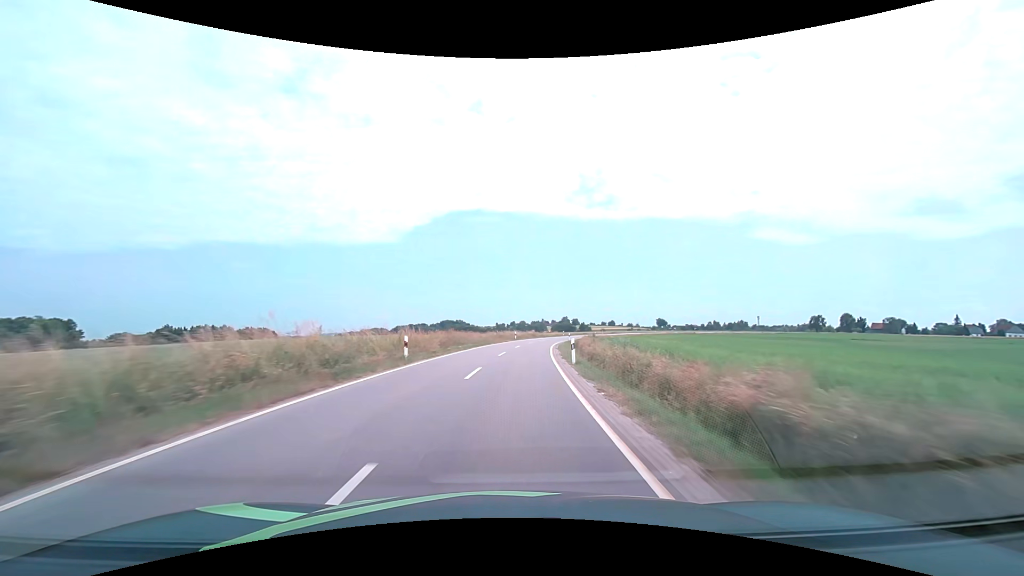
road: tertiary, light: Day
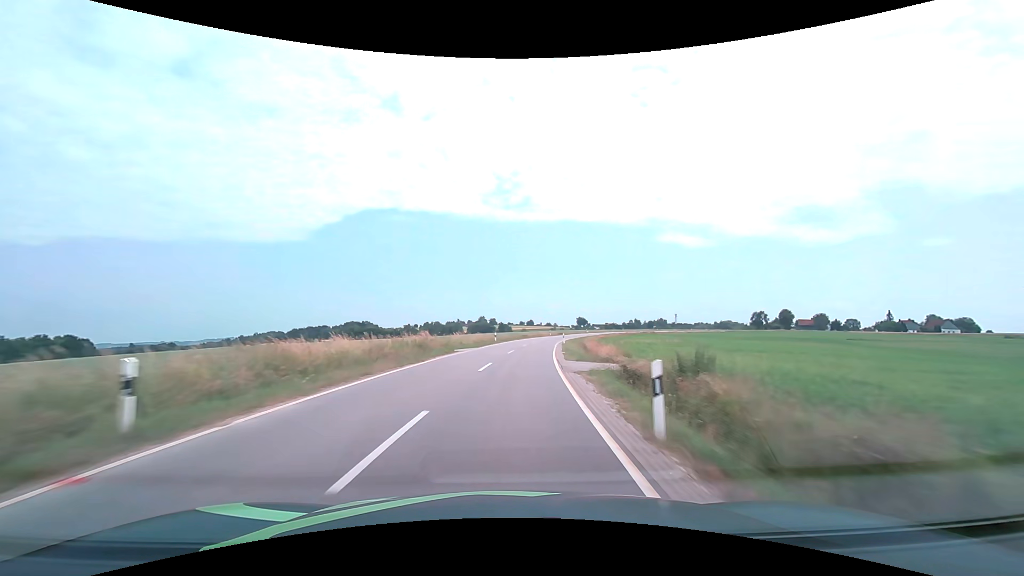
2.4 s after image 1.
(+4.9, +57.0) m; +10°
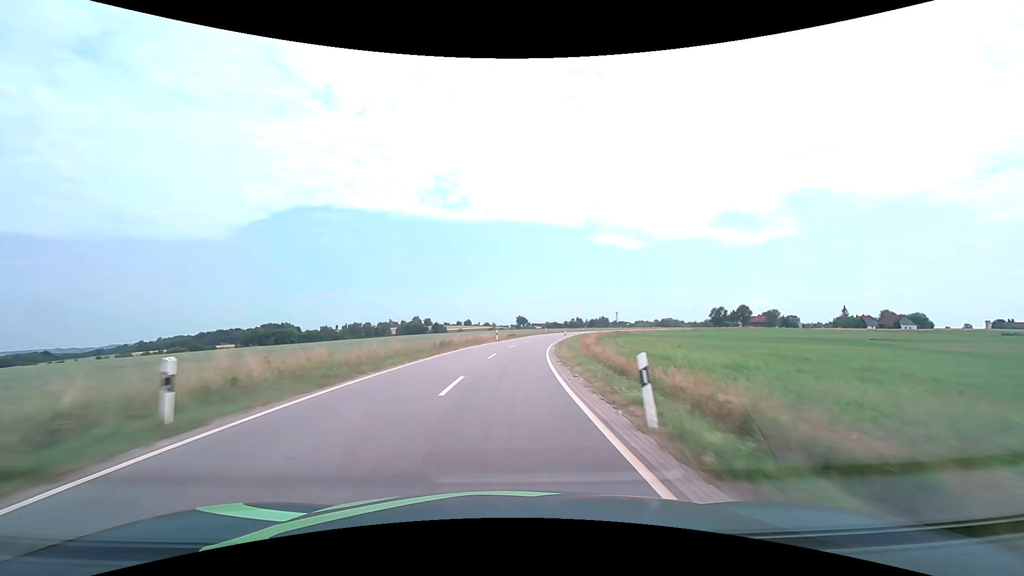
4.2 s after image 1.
(+2.8, +42.6) m; +7°
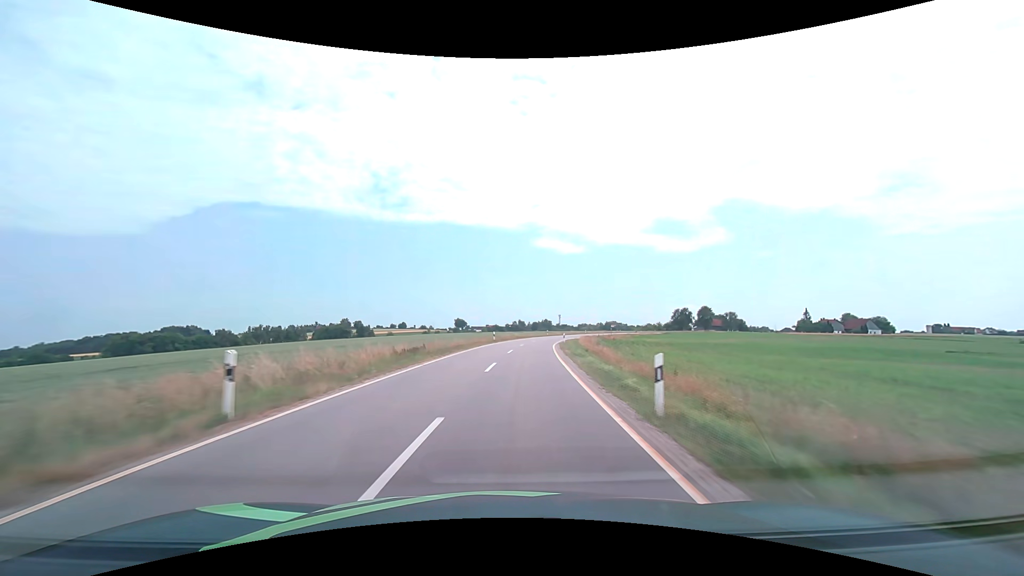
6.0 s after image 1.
(+2.3, +42.5) m; +7°
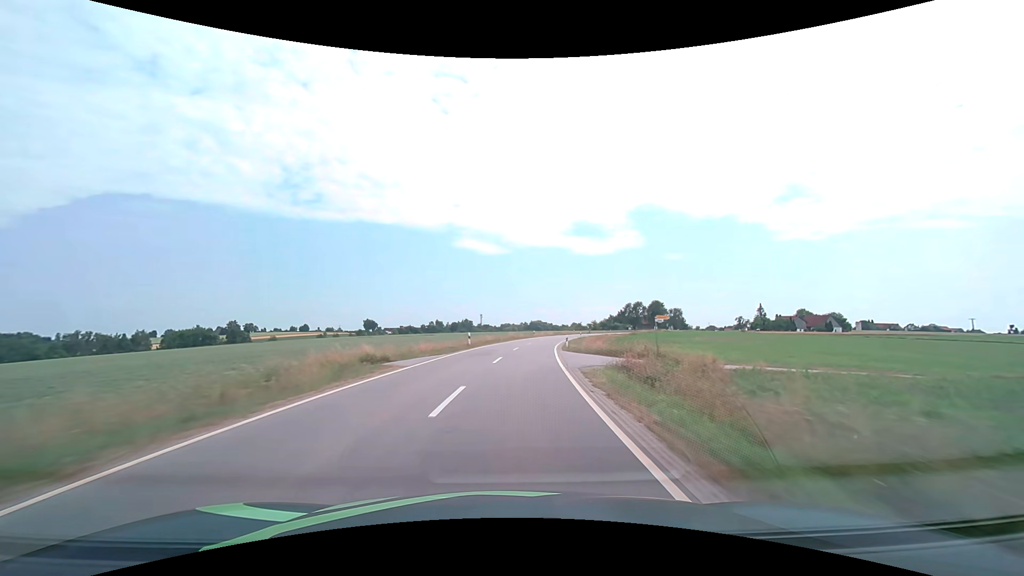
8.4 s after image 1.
(+4.6, +56.5) m; +9°
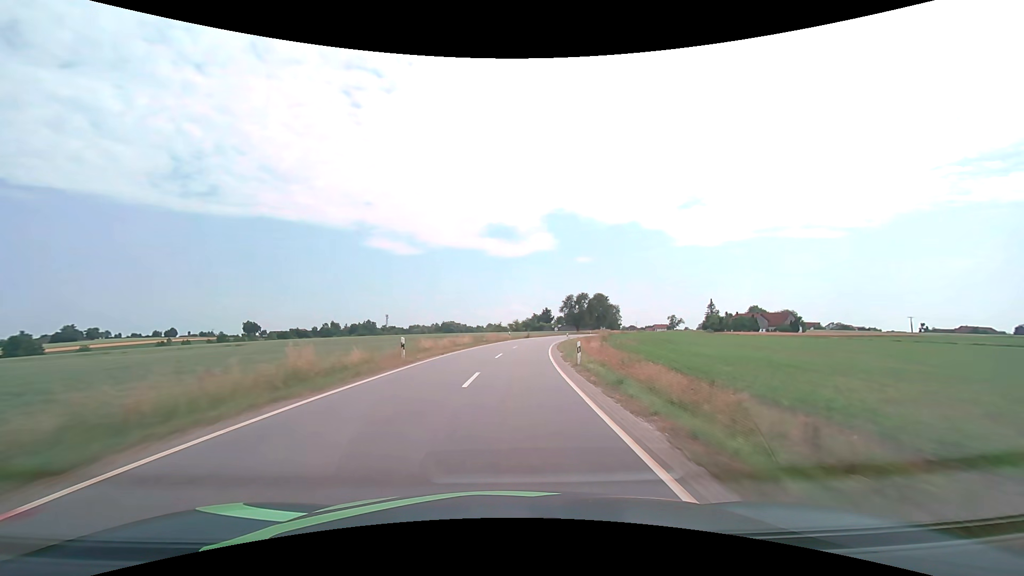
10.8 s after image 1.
(+4.9, +56.4) m; +10°
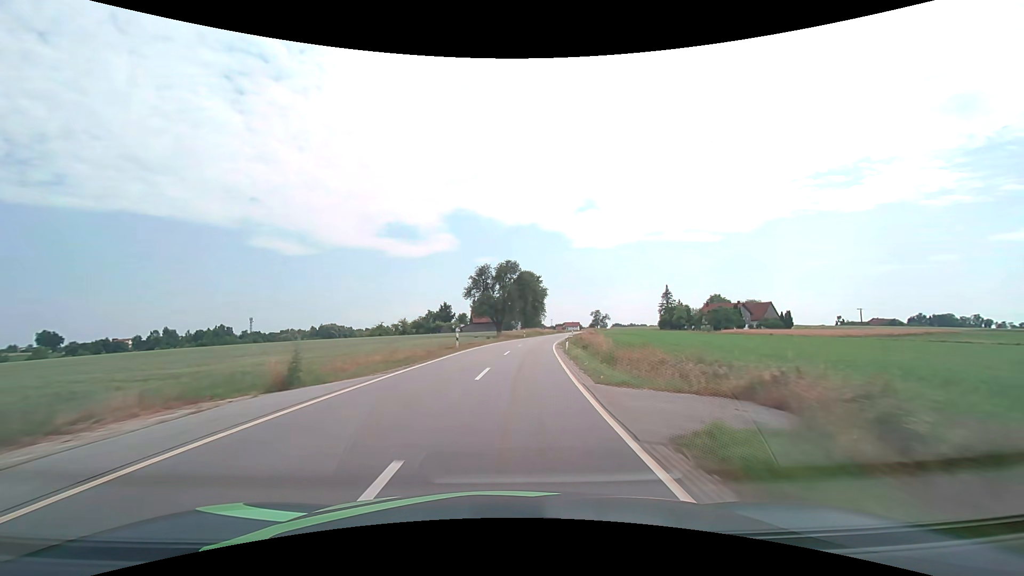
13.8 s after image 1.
(+6.8, +70.4) m; +11°
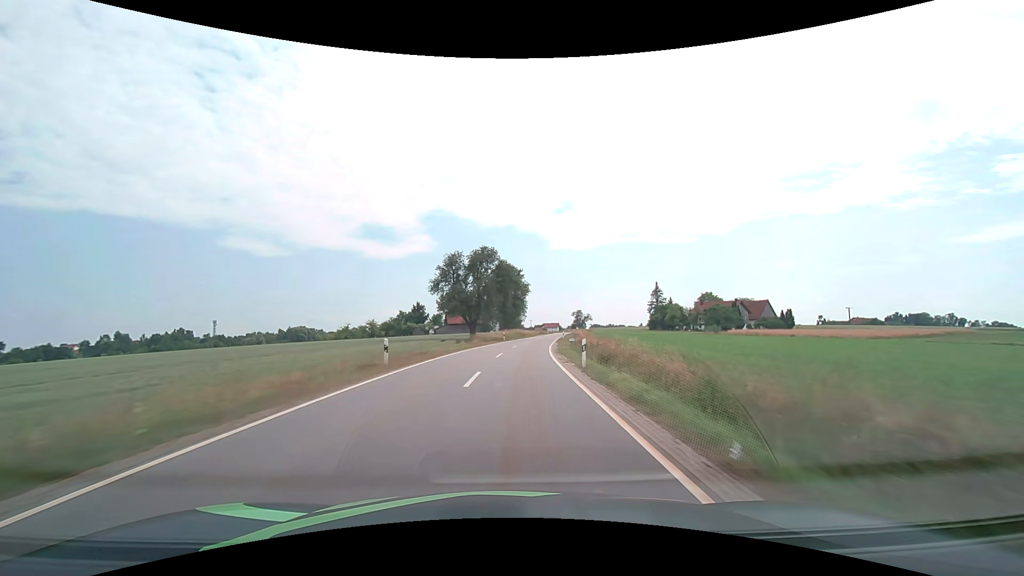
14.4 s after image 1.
(+0.3, +14.2) m; +3°
(0, +10) (0, +20) (+1, +30) (+2, +40) (+3, +50) (+4, +60) (+5, +70) (+7, +80) (+8, +90) (+10, +99) m
